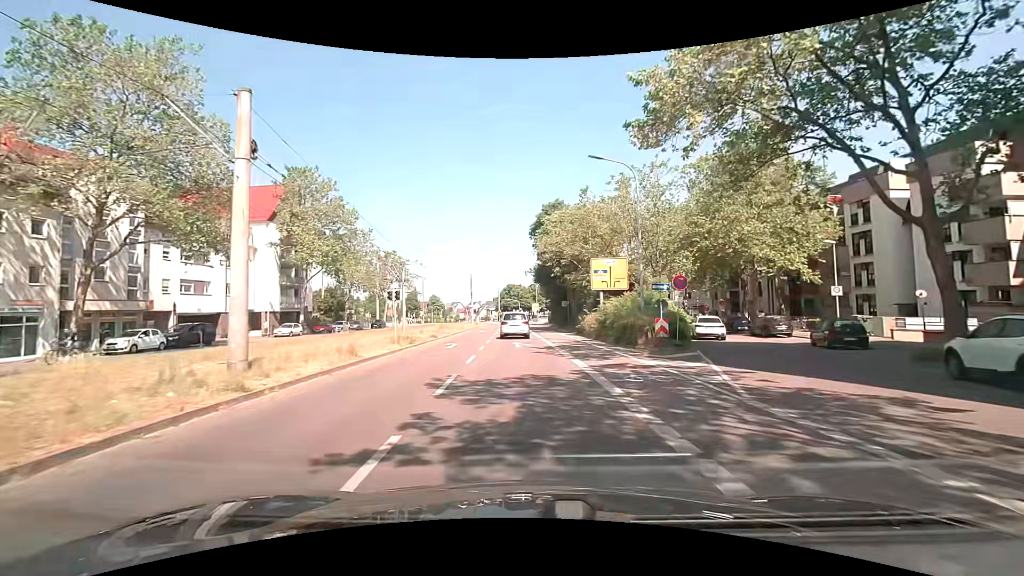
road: tertiary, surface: asphalt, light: Day
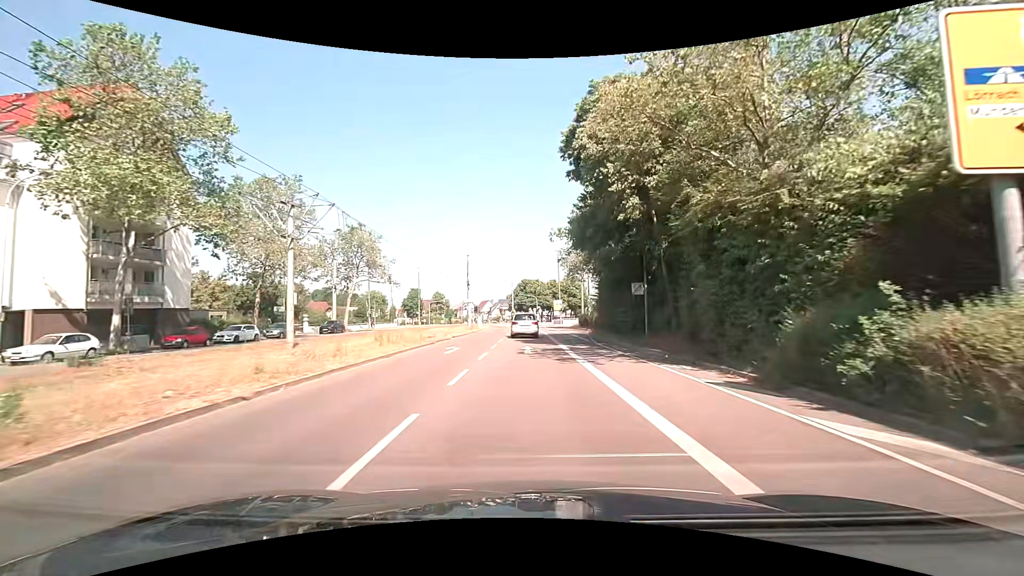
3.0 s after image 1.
(-0.8, +28.9) m; -2°
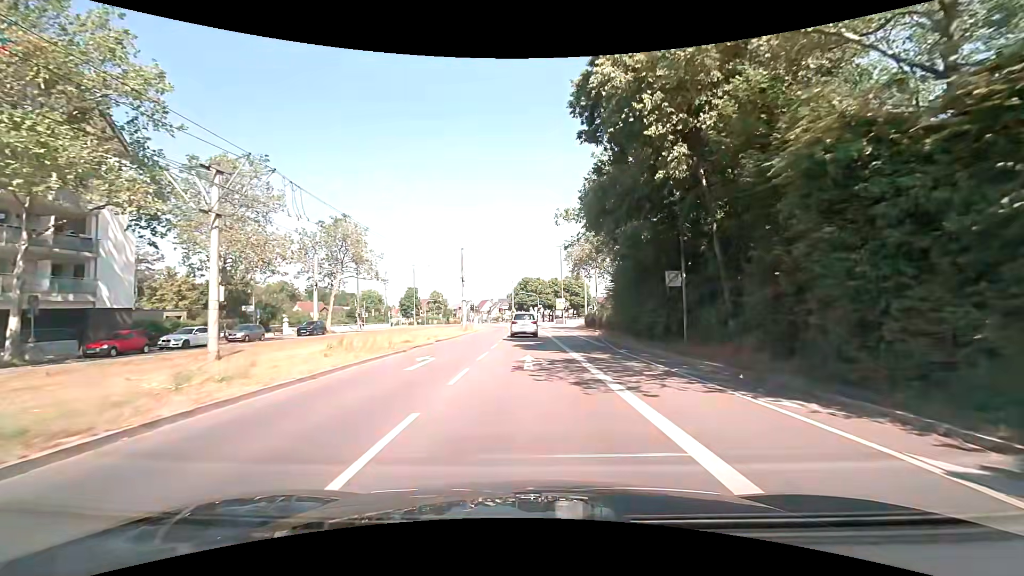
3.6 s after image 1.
(0.0, +6.0) m; 0°
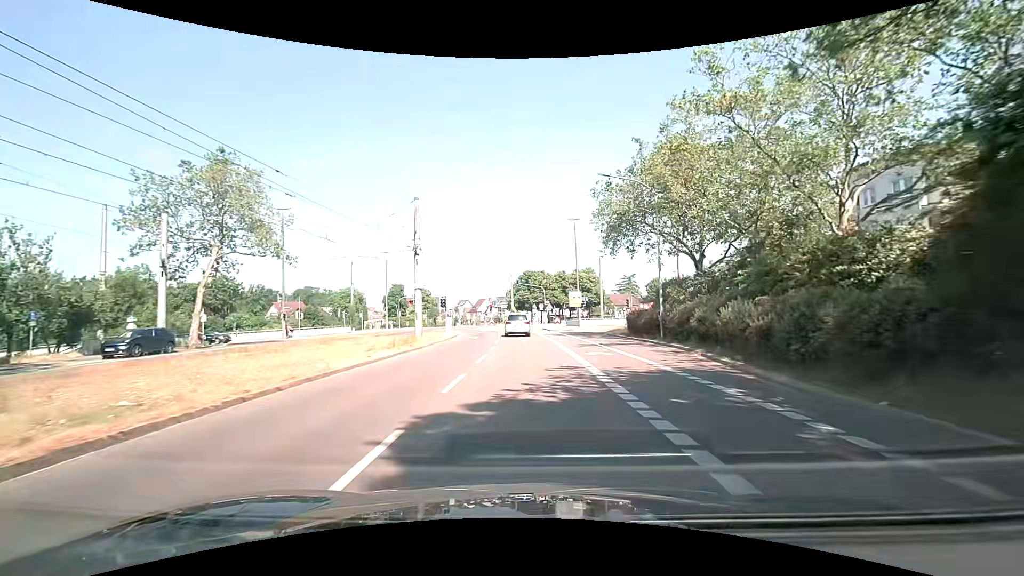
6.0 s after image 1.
(-0.1, +25.1) m; 0°
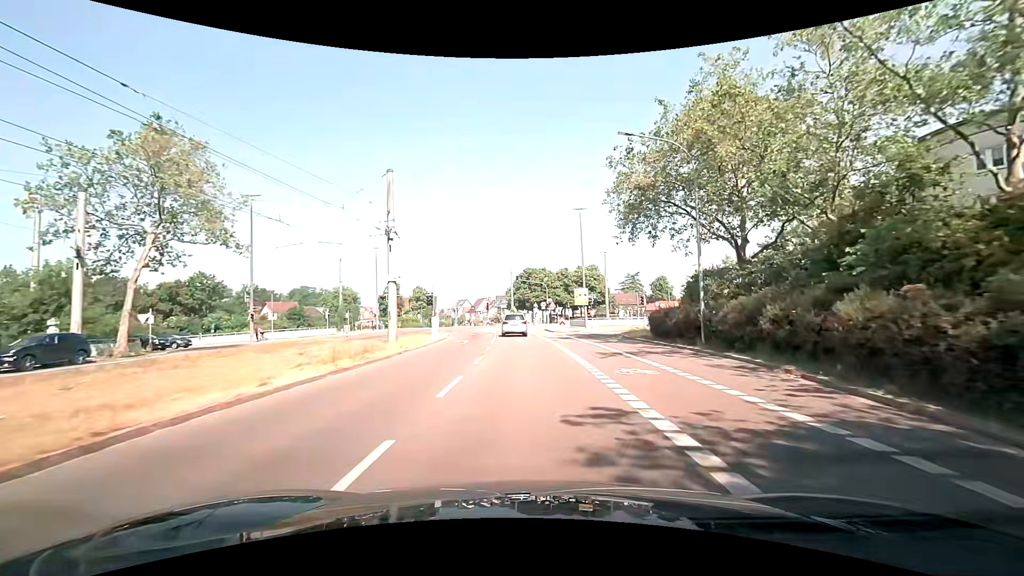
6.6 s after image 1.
(0.0, +6.5) m; -1°
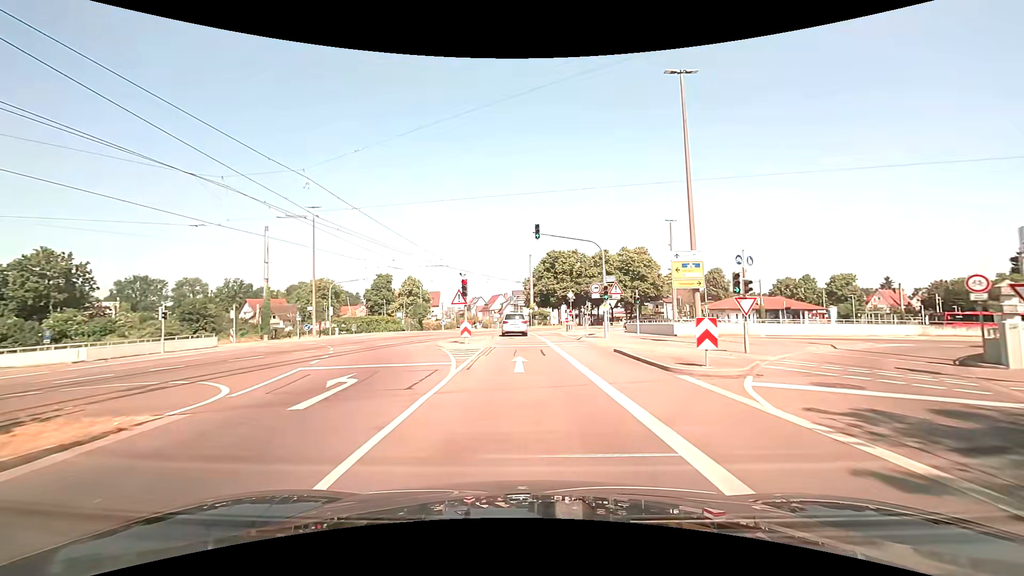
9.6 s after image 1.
(-0.4, +33.7) m; -2°
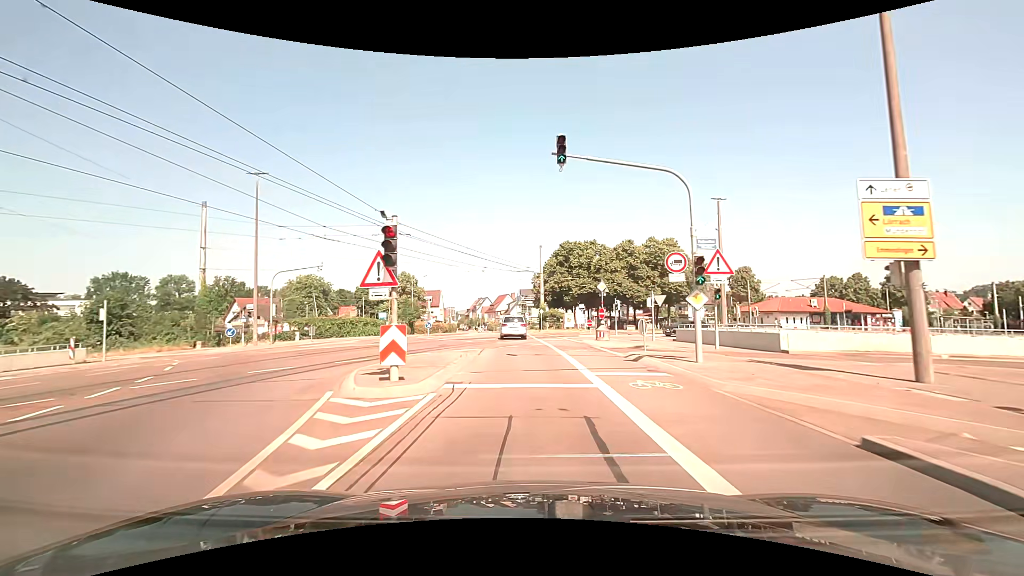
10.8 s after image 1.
(-0.1, +13.7) m; -1°
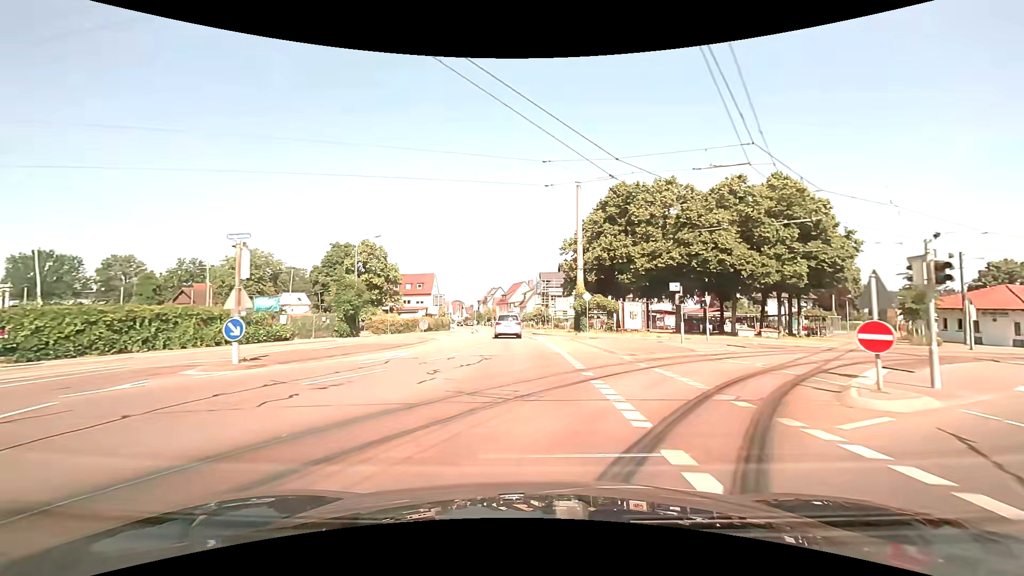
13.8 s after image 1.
(-0.7, +33.2) m; -2°
(0, +10) (0, +20) (-1, +30) (-1, +40) (-2, +50) (-3, +60) (-4, +70) (-5, +80) (-6, +90) (-8, +100) m
